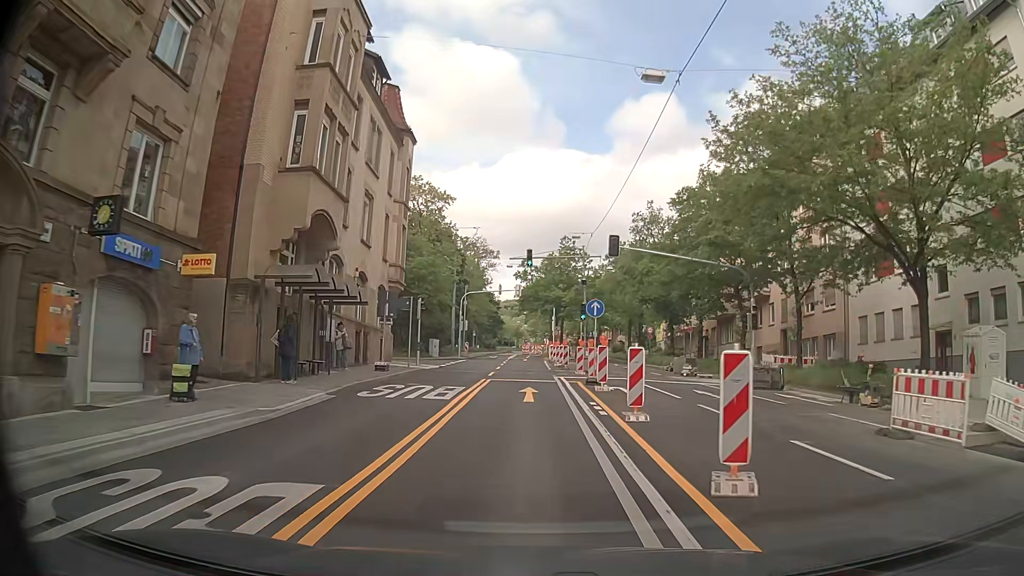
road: secondary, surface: asphalt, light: Day
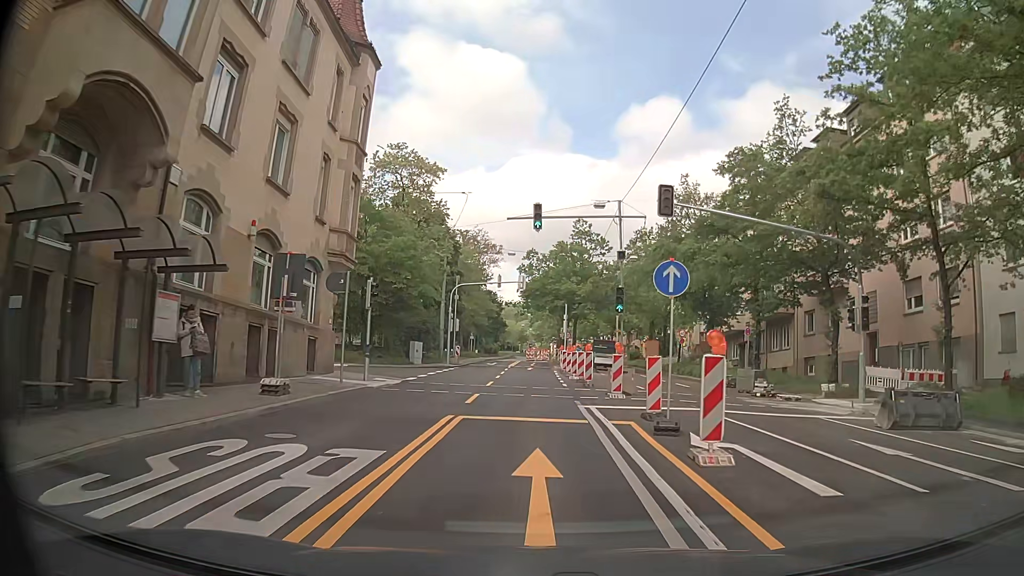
(-0.1, +11.4) m; 0°
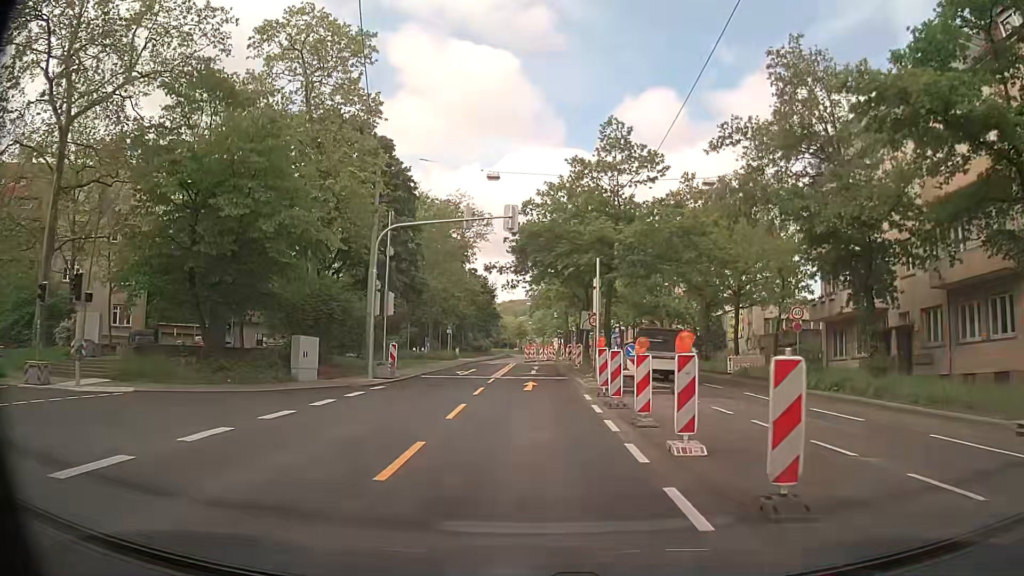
(-0.2, +22.9) m; -1°
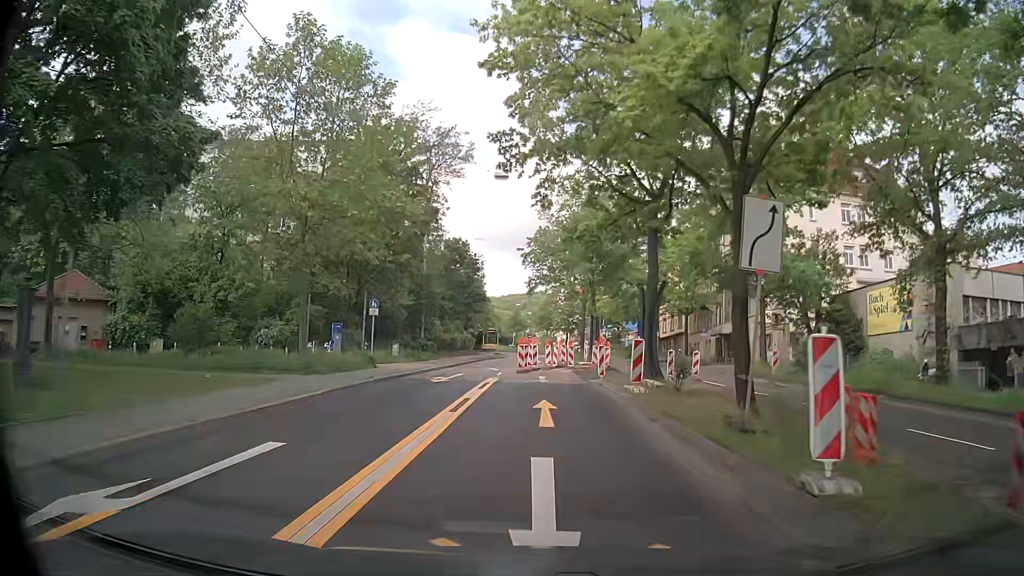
(+0.1, +29.1) m; +2°
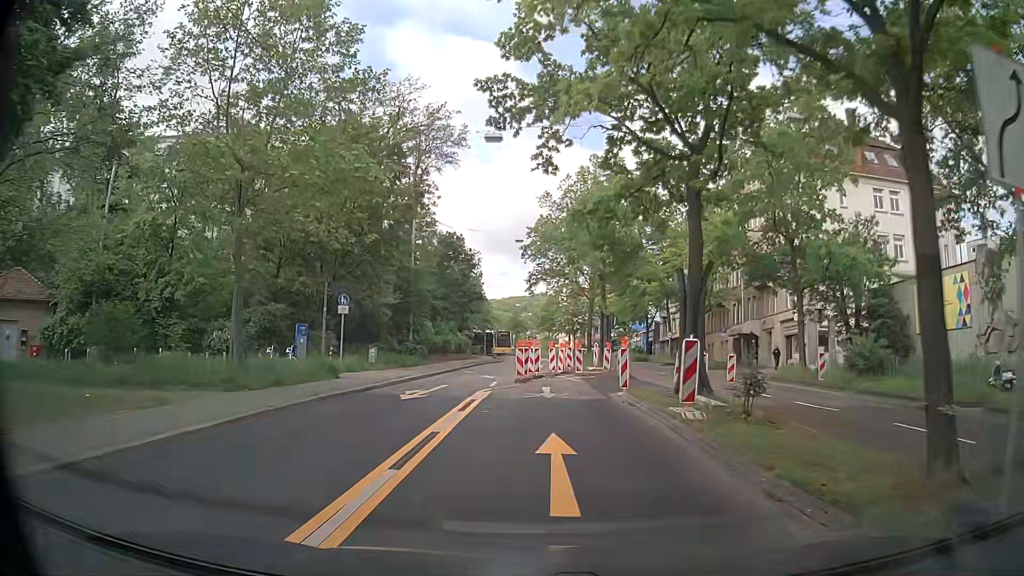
(-0.1, +5.3) m; -1°
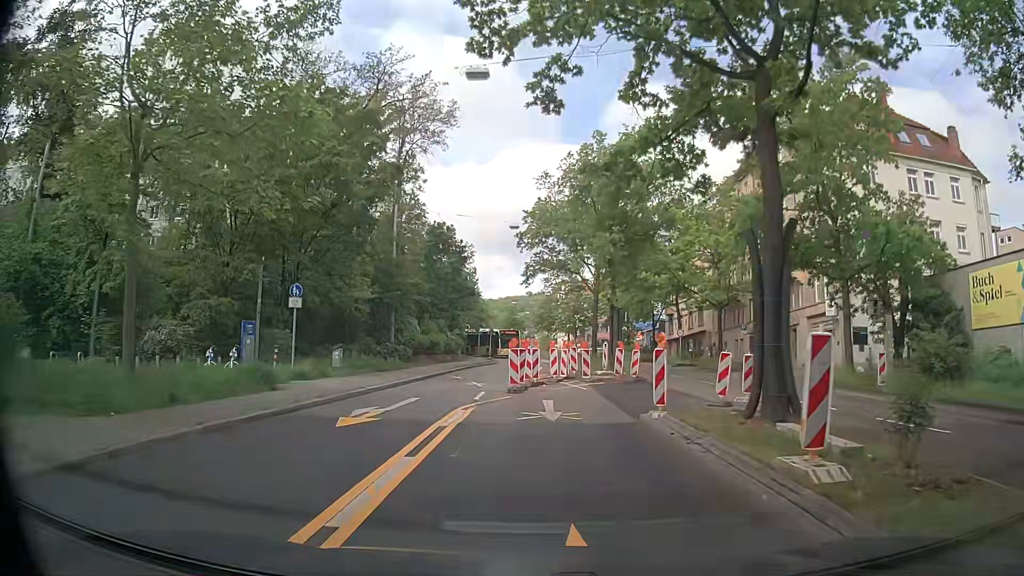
(0.0, +5.3) m; -1°
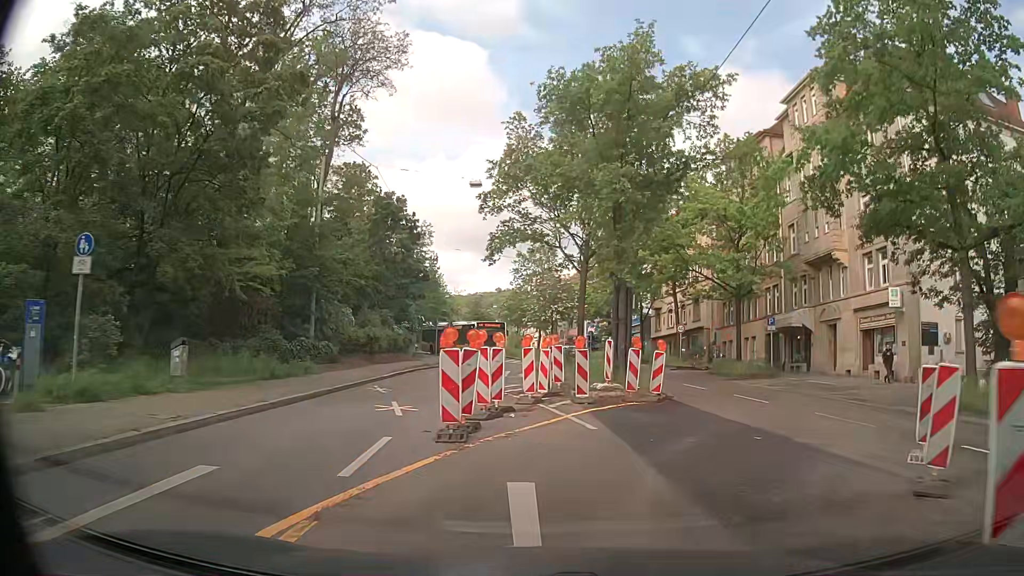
(+0.2, +10.1) m; +3°
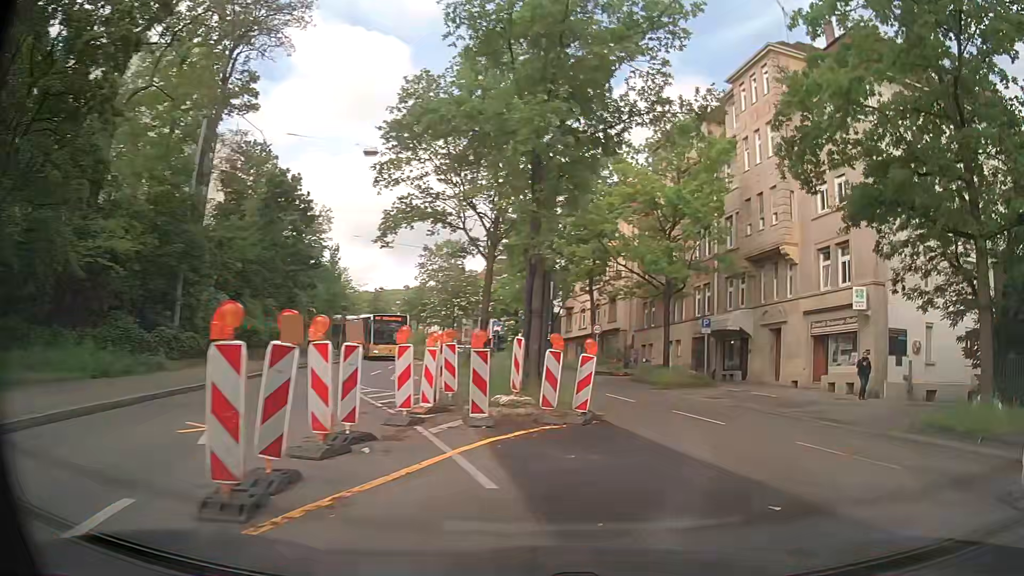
(+0.3, +4.5) m; +8°
(+2, +10) (+5, +19) (+4, +29) (+2, +39) (0, +49) (-2, +59) (-5, +68) (-8, +78) (-11, +87) (-15, +96) m
